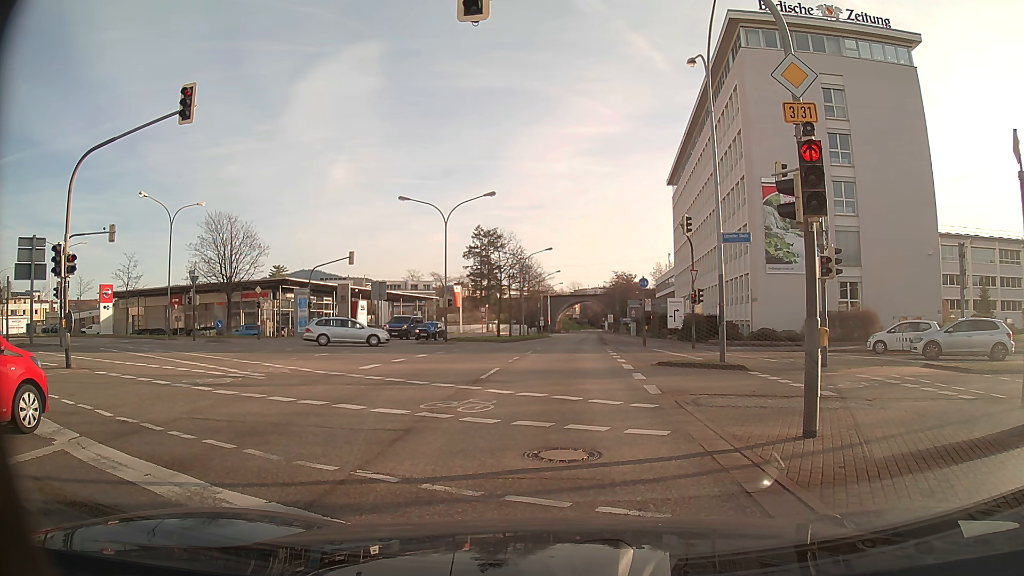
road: primary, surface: asphalt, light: Day
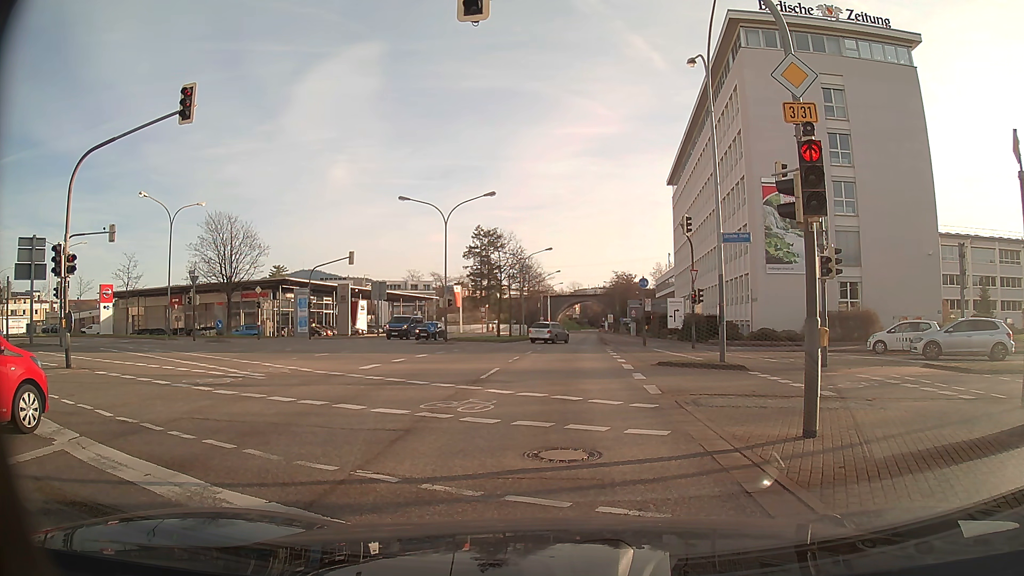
(0.0, 0.0) m; 0°
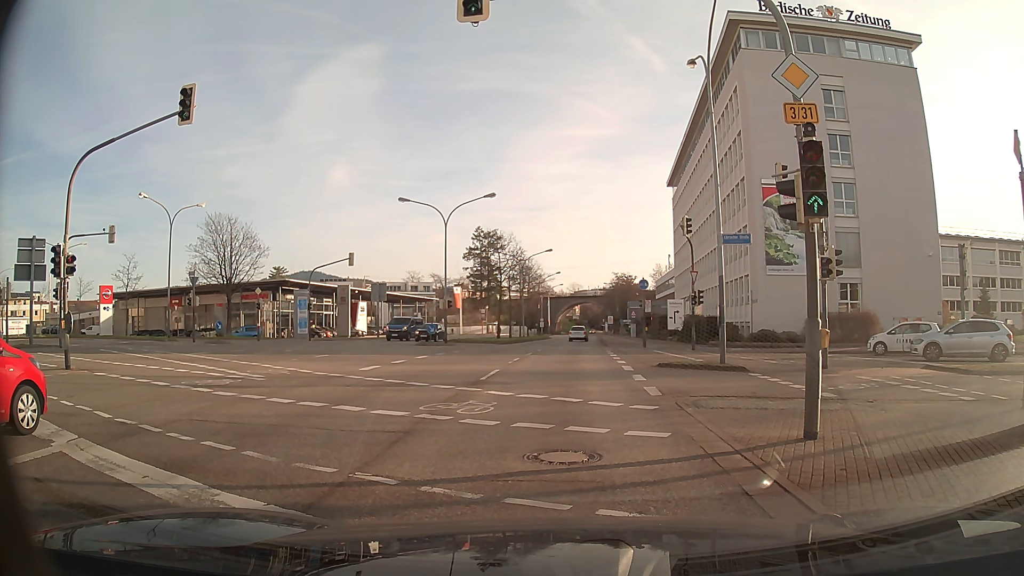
(0.0, 0.0) m; 0°
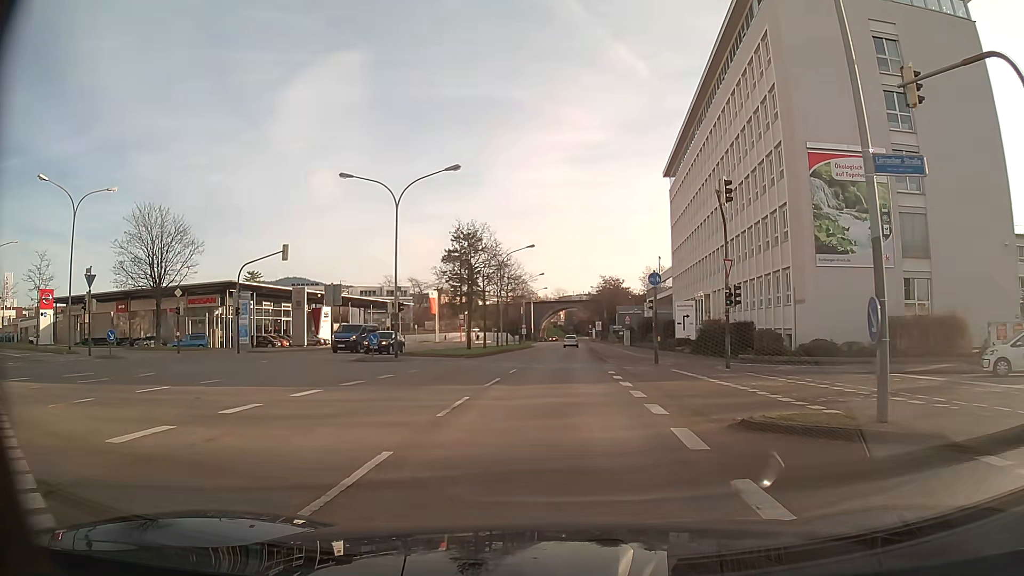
(+0.2, +10.9) m; +2°
(0, +10) (0, +20) (0, +30) (+1, +40) (+1, +50) (+1, +60) (+1, +70) (+2, +80) (+2, +90) (+3, +100) m
